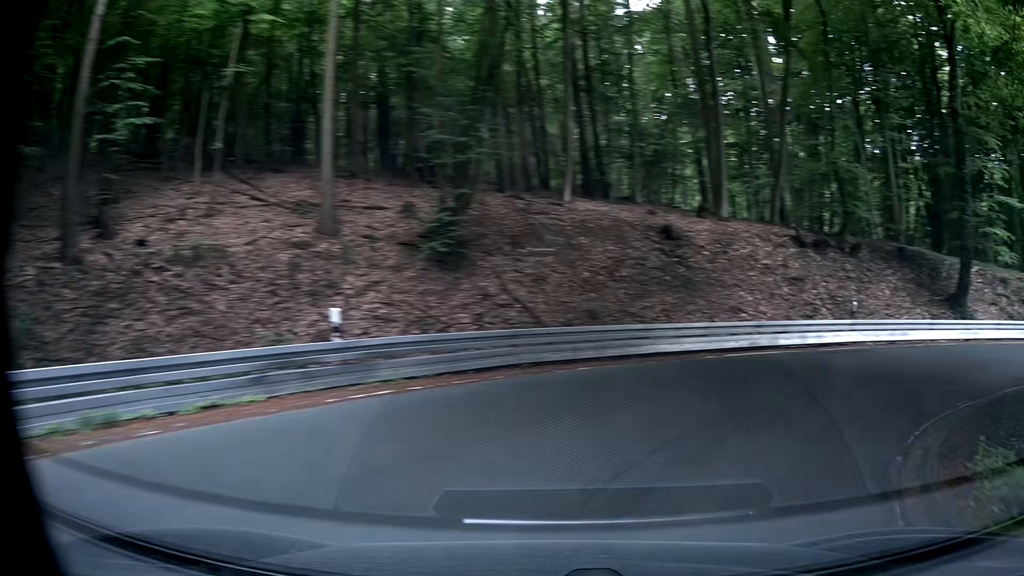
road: secondary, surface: asphalt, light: Day
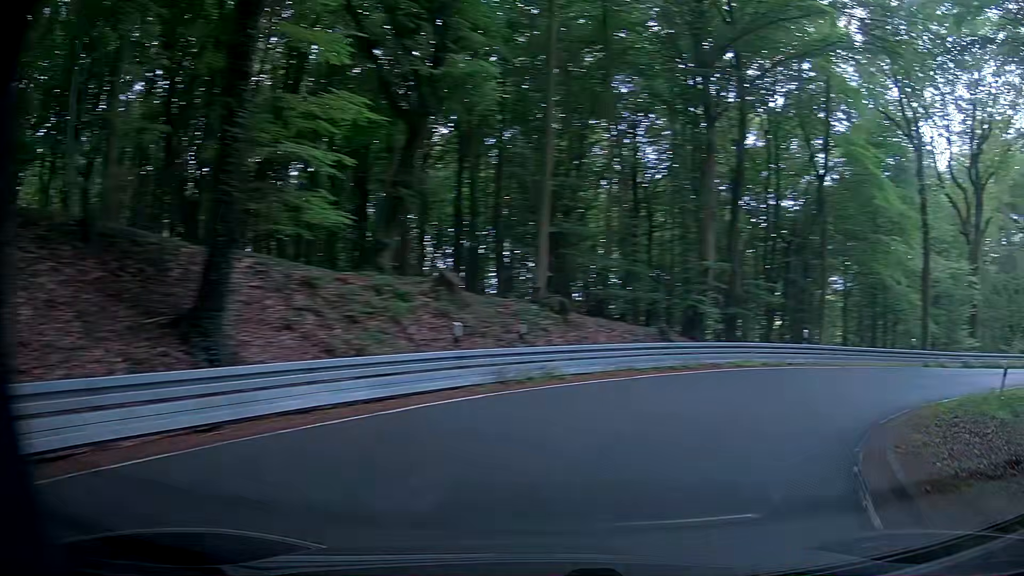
(+8.7, +15.3) m; +56°
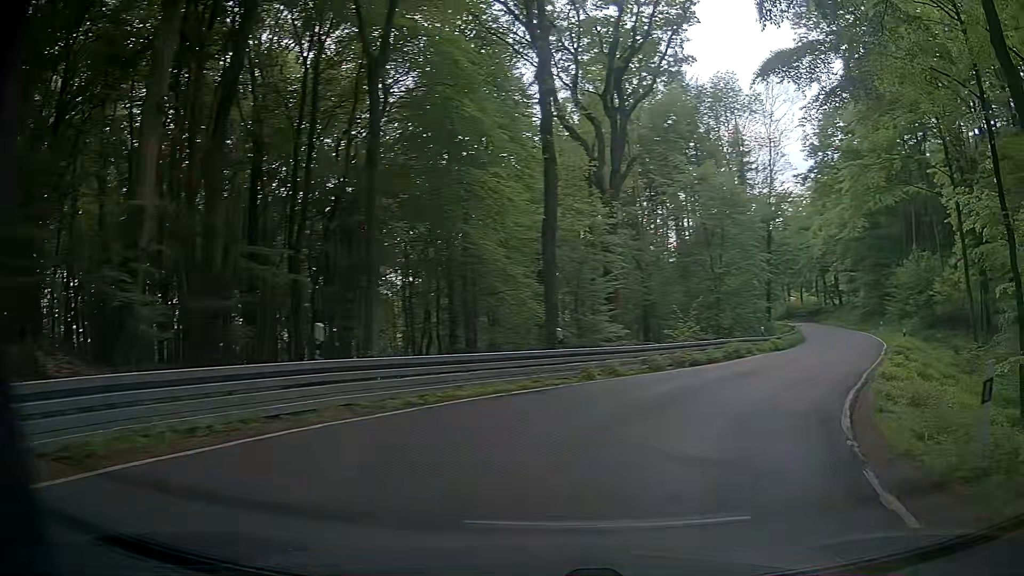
(+5.9, +15.0) m; +41°
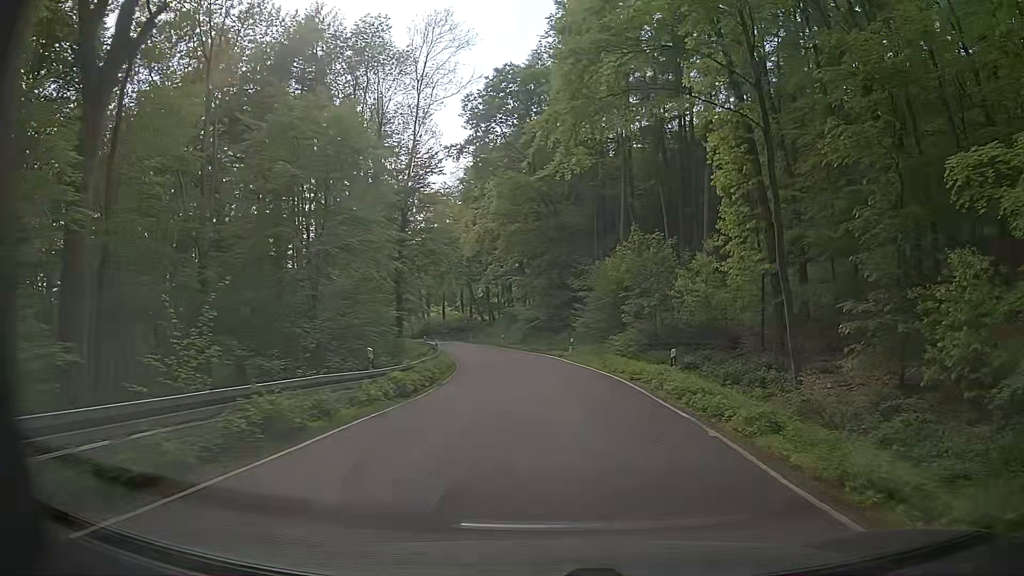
(+5.5, +18.5) m; +31°
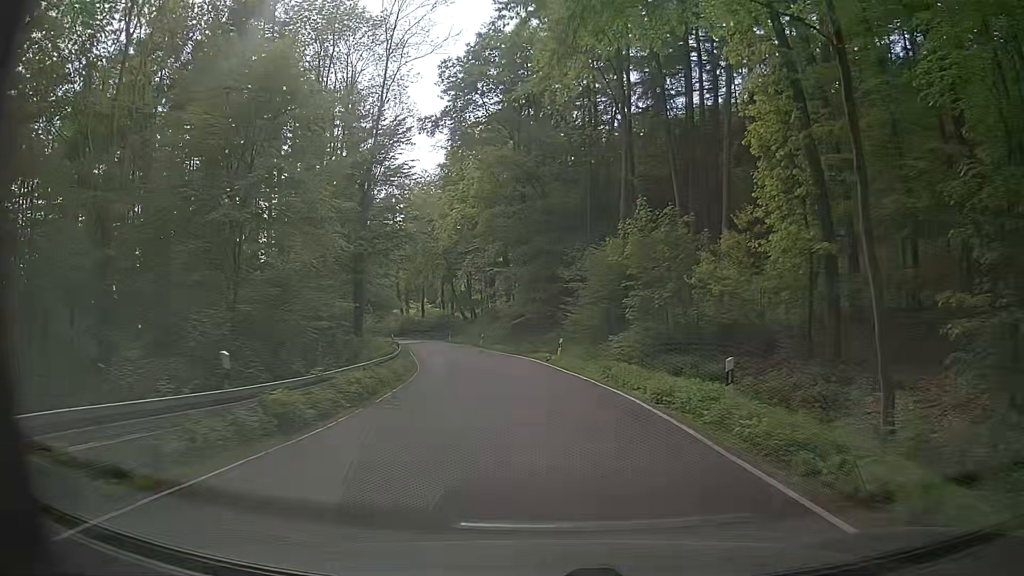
(+0.3, +7.3) m; +4°
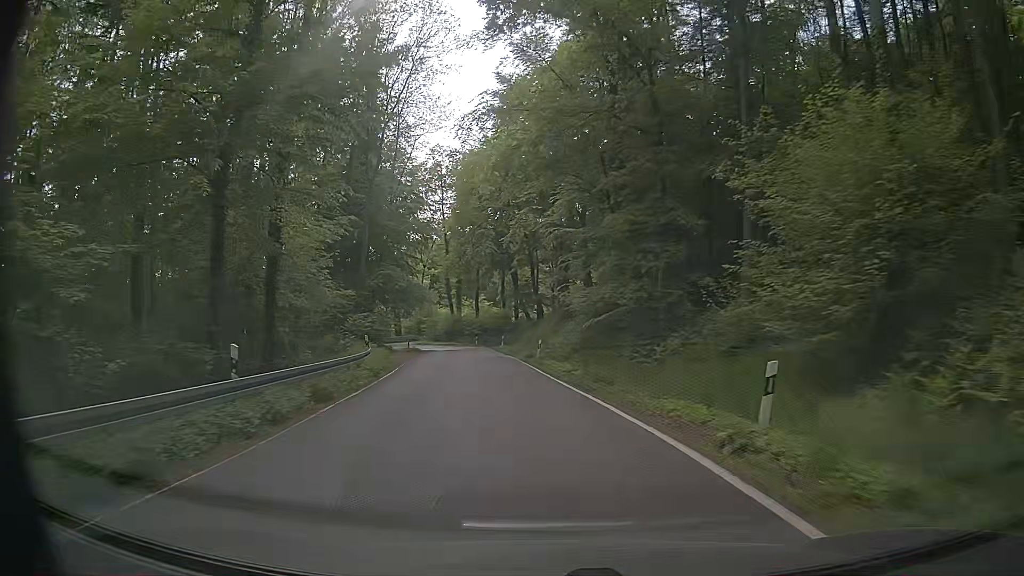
(-0.3, +23.7) m; -5°
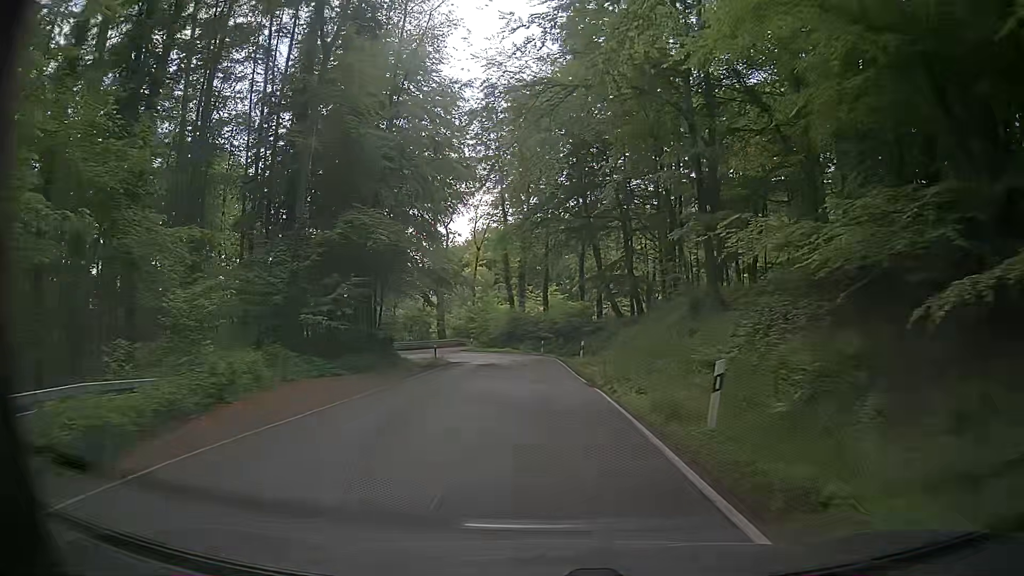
(-1.5, +23.8) m; -9°
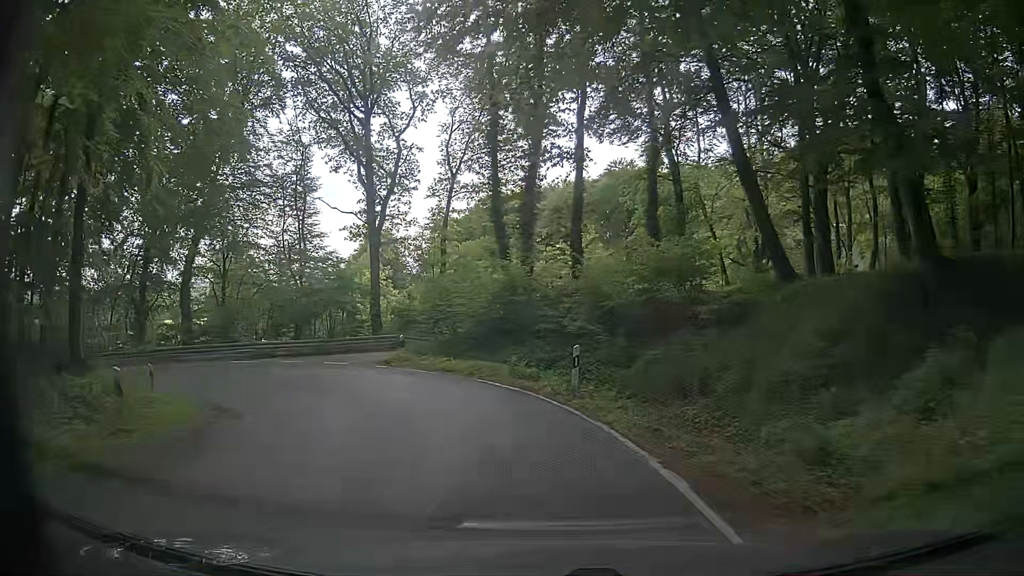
(+0.7, +34.3) m; 0°
(-1, +10) (-4, +19) (-11, +26) (-20, +29) (-30, +29) (-40, +26) (-49, +23) (-58, +18) (-67, +13) (-75, +8) m
